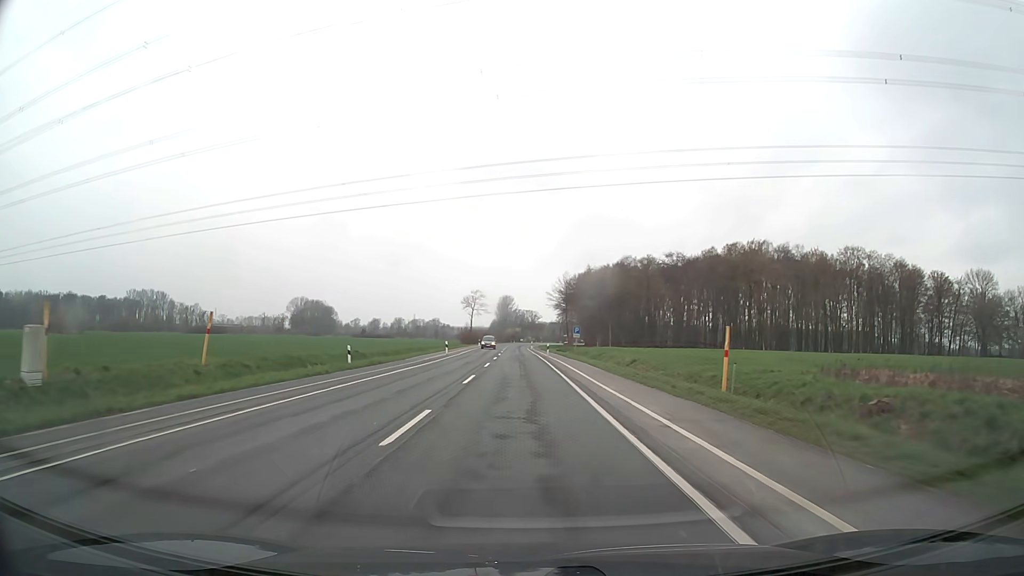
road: secondary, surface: asphalt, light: Day
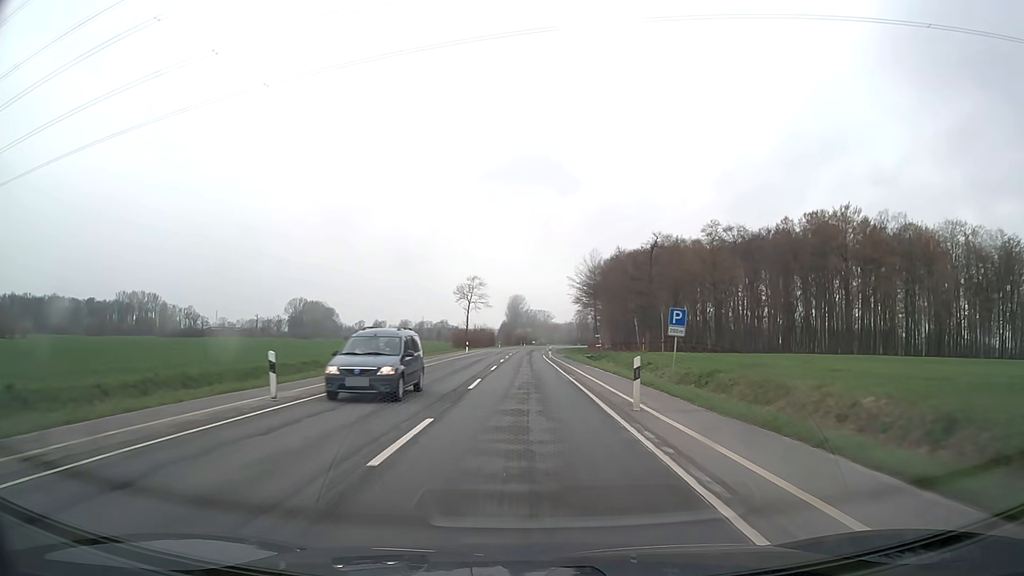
(-0.3, +37.5) m; -1°
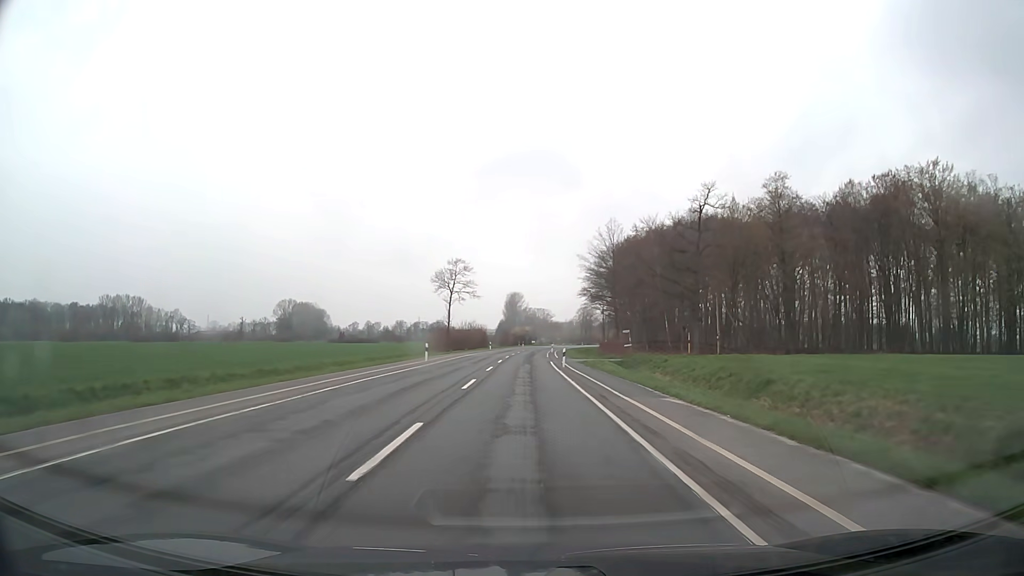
(+0.1, +25.0) m; 0°
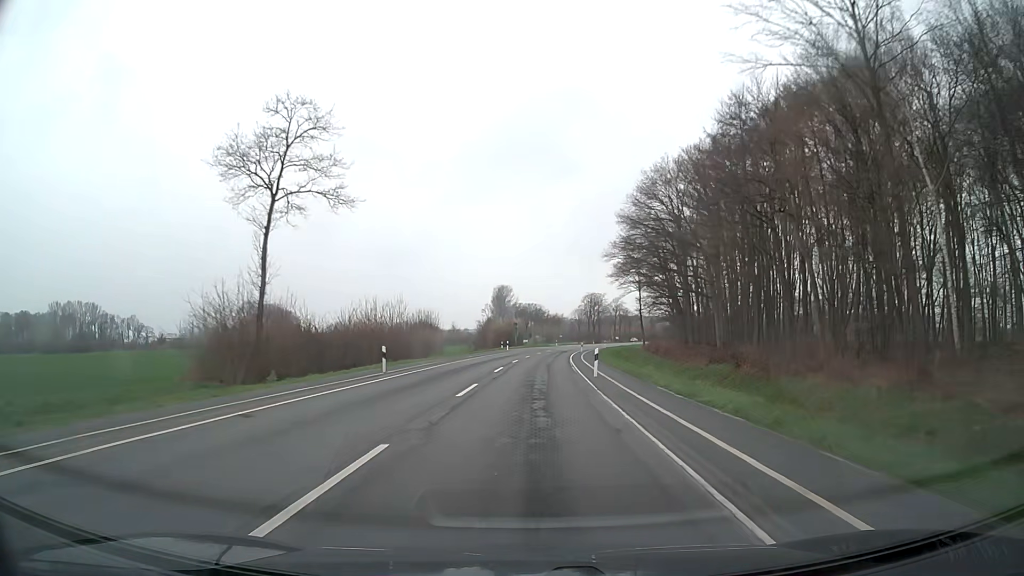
(0.0, +62.5) m; 0°
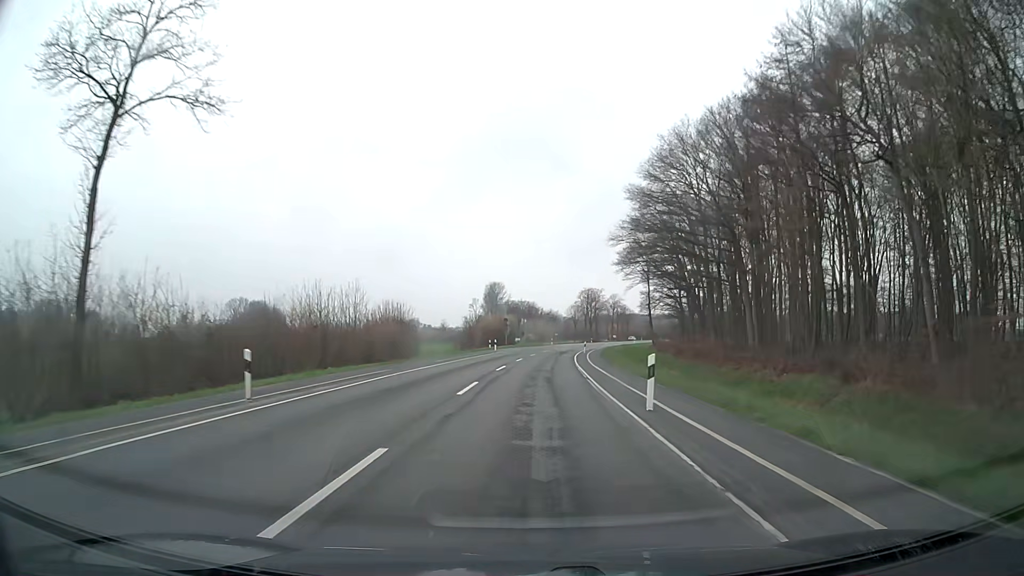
(0.0, +12.5) m; 0°
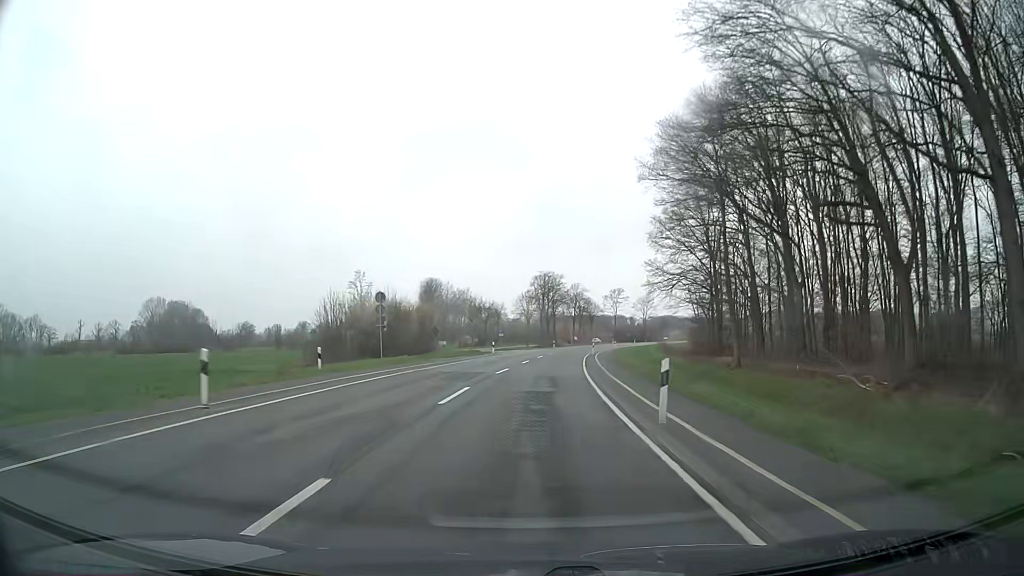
(+2.3, +49.9) m; +5°
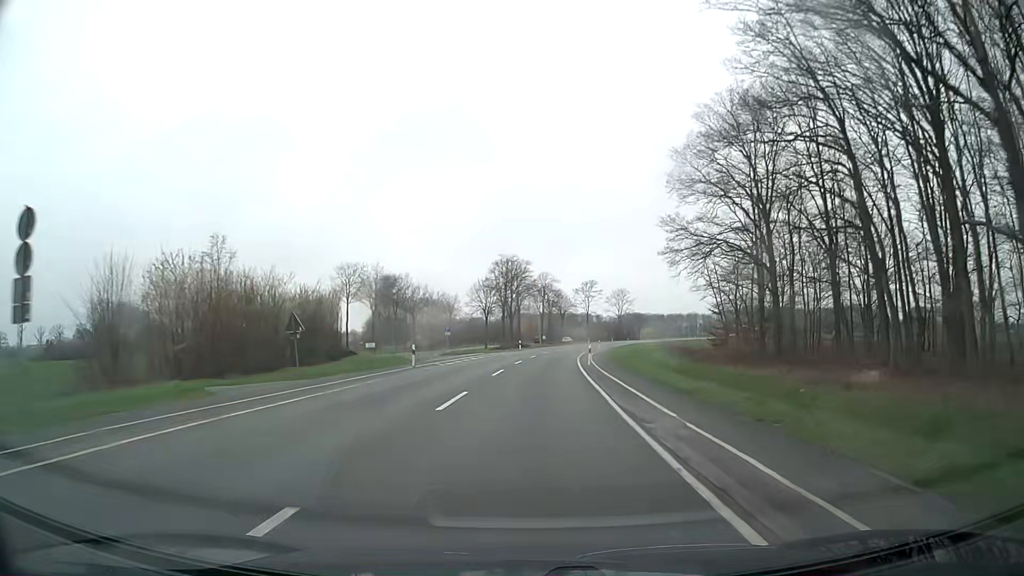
(+0.6, +25.0) m; +3°
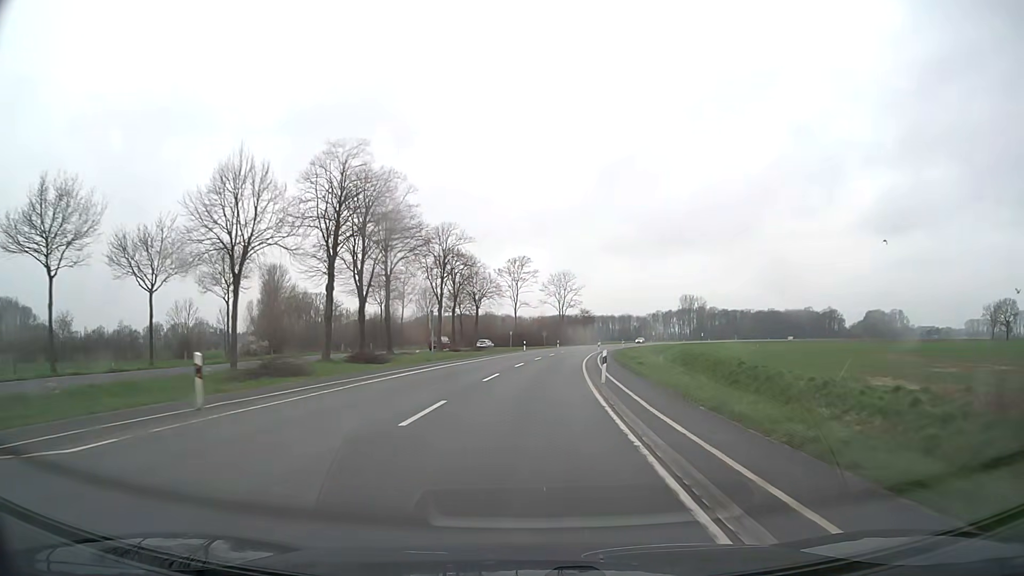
(+3.7, +62.3) m; +7°
